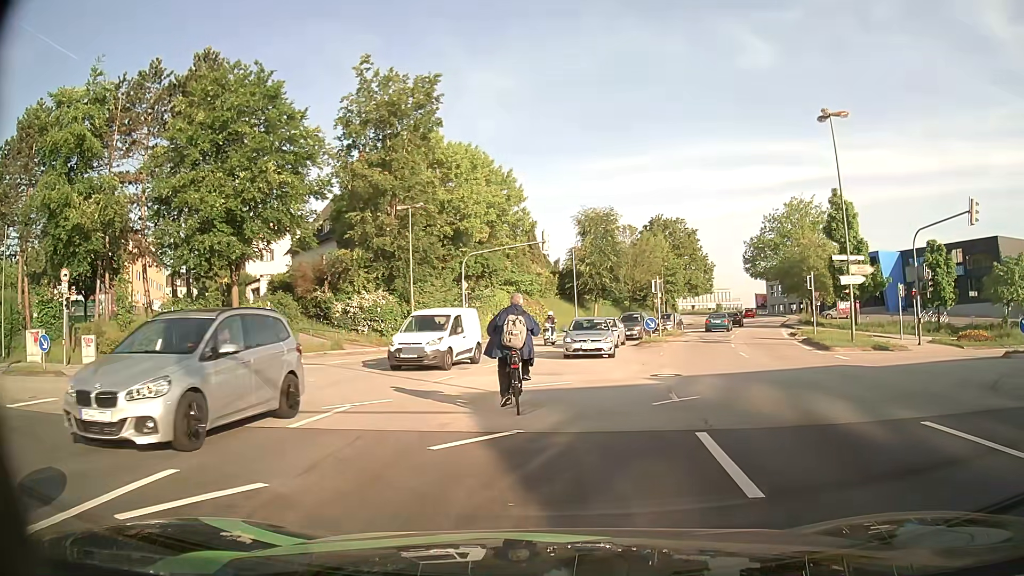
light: Day
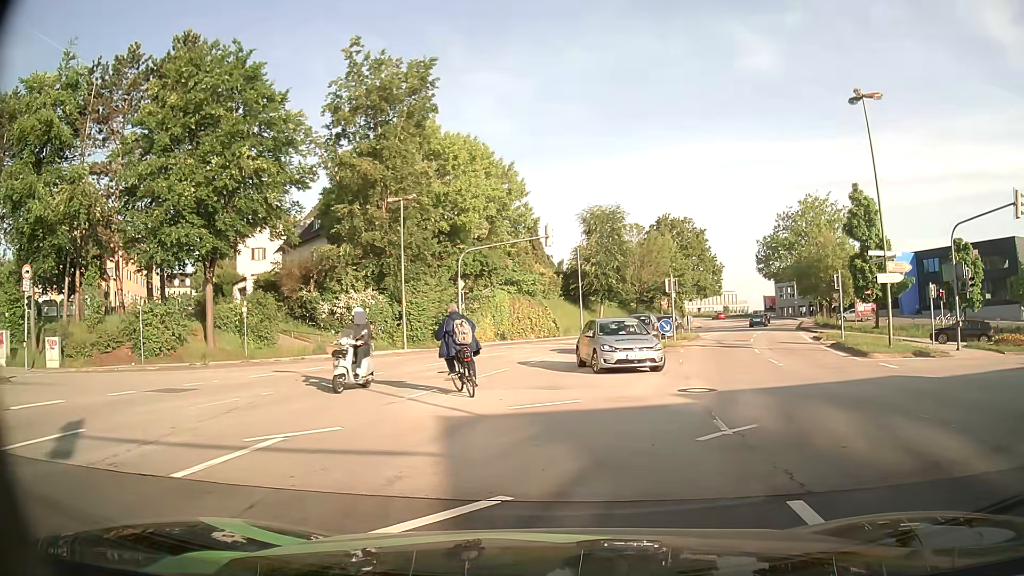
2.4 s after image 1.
(-0.1, +3.2) m; -2°
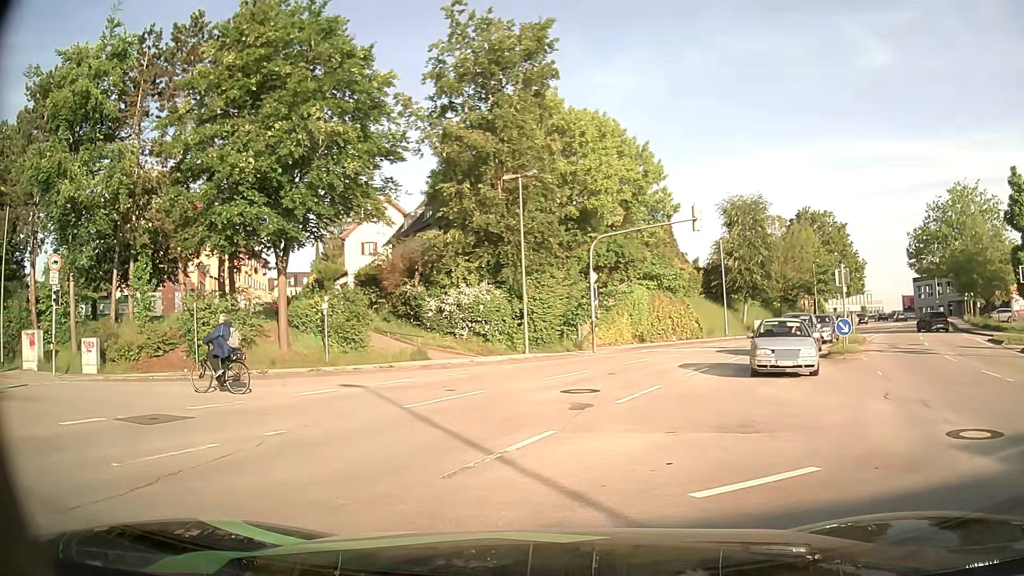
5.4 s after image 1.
(-0.1, +5.9) m; -9°
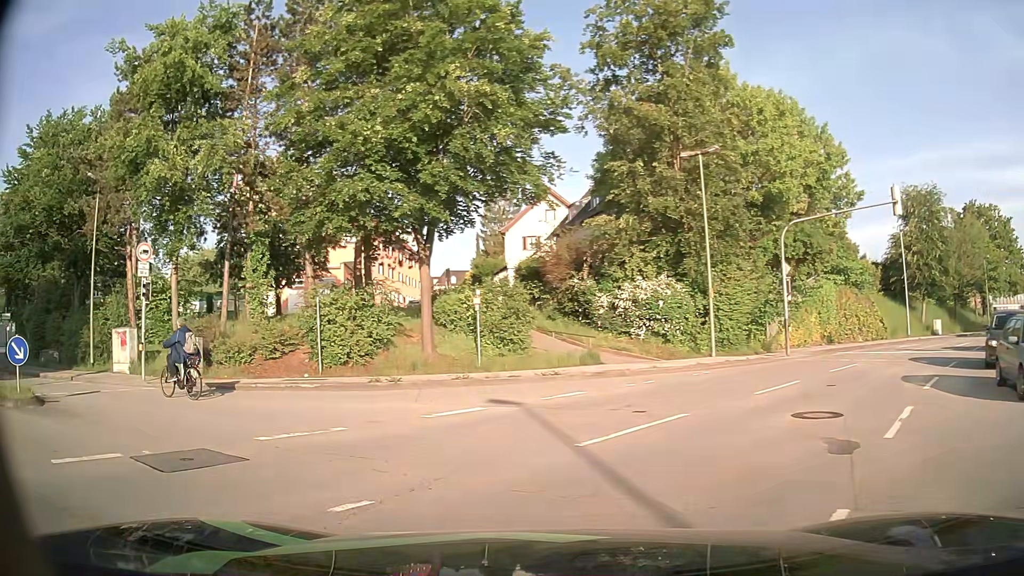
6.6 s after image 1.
(-0.4, +4.0) m; -11°
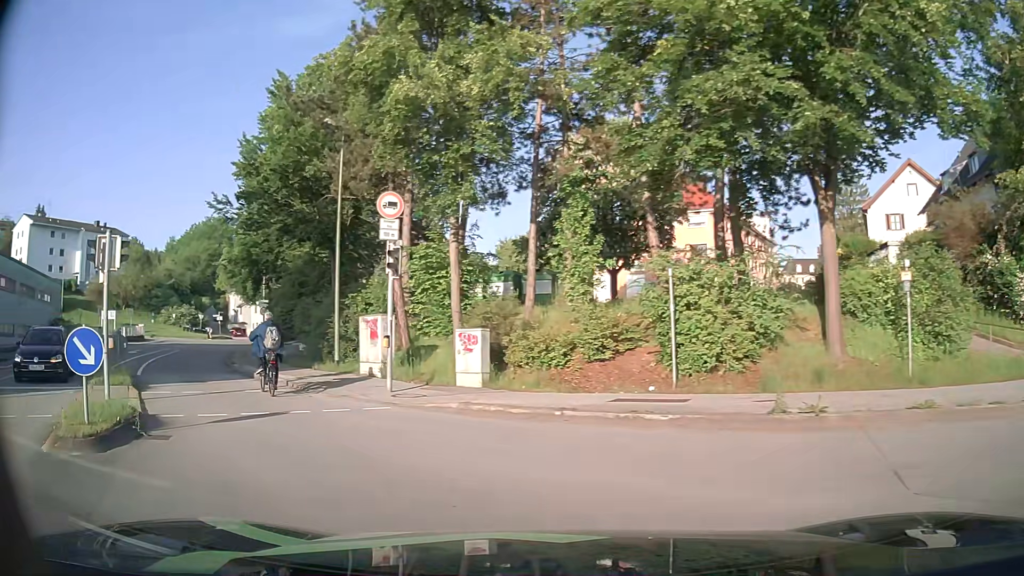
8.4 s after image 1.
(-2.0, +7.2) m; -31°
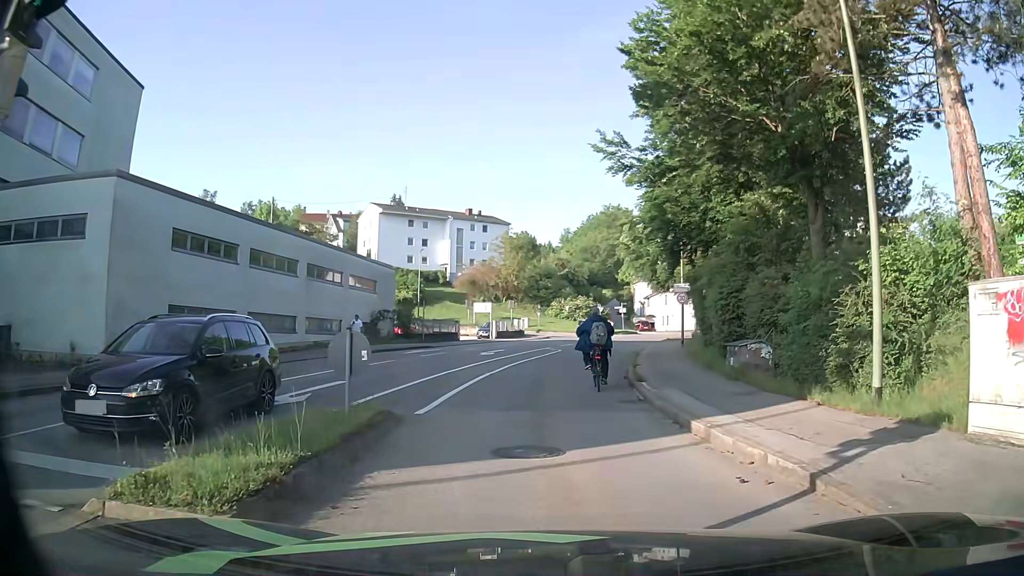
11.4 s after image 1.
(-4.3, +10.7) m; -35°
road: tertiary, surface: asphalt
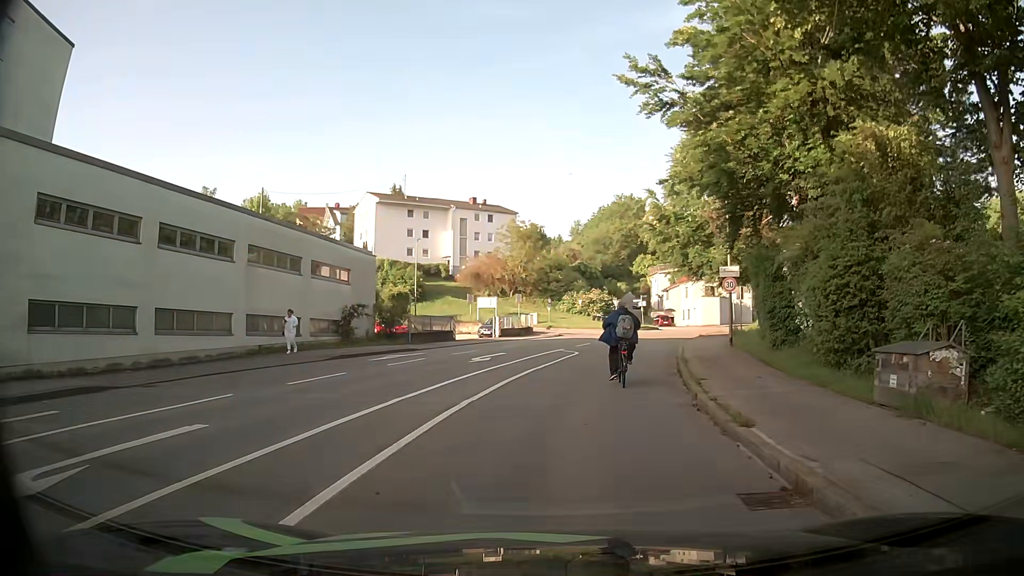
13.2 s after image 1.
(0.0, +7.5) m; +1°
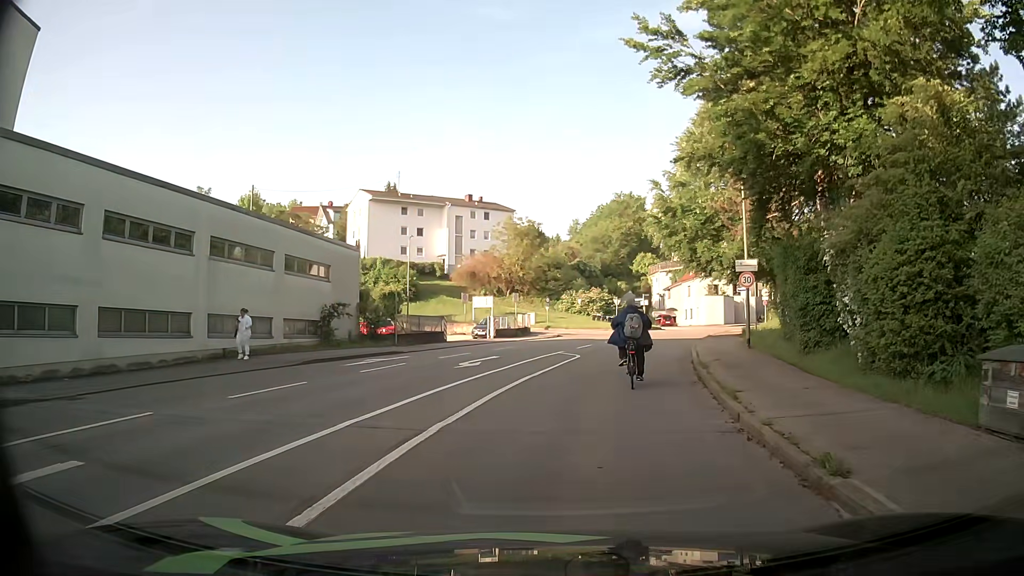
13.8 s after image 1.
(0.0, +2.7) m; -2°
(0, +10) (+2, +20) (+4, +30) (+7, +39) (+10, +49) (+15, +57) (+21, +66) (+27, +74) (+34, +81) (+41, +88) m
